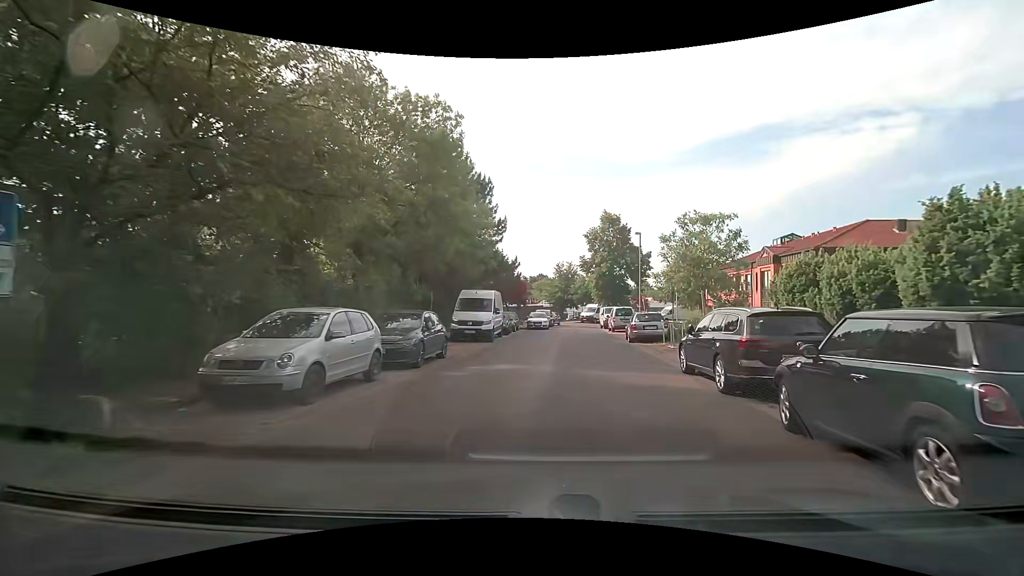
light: Day
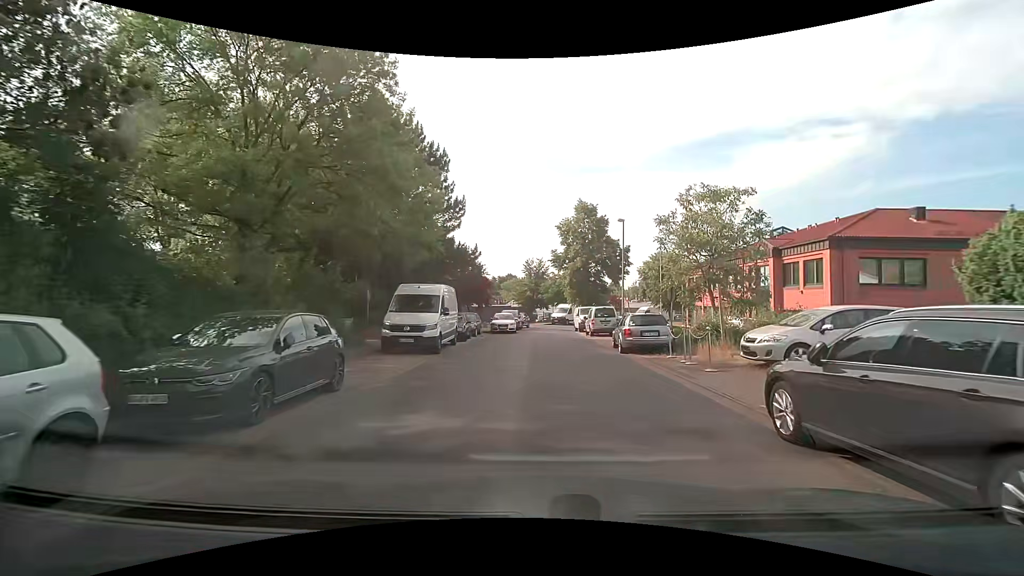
(+0.1, +6.1) m; +3°
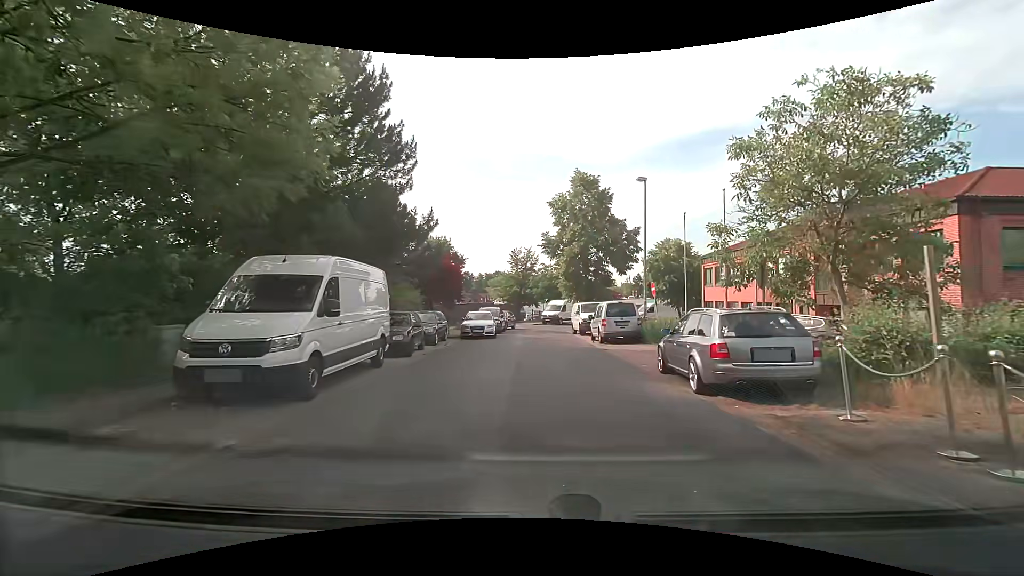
(+0.2, +9.4) m; +2°
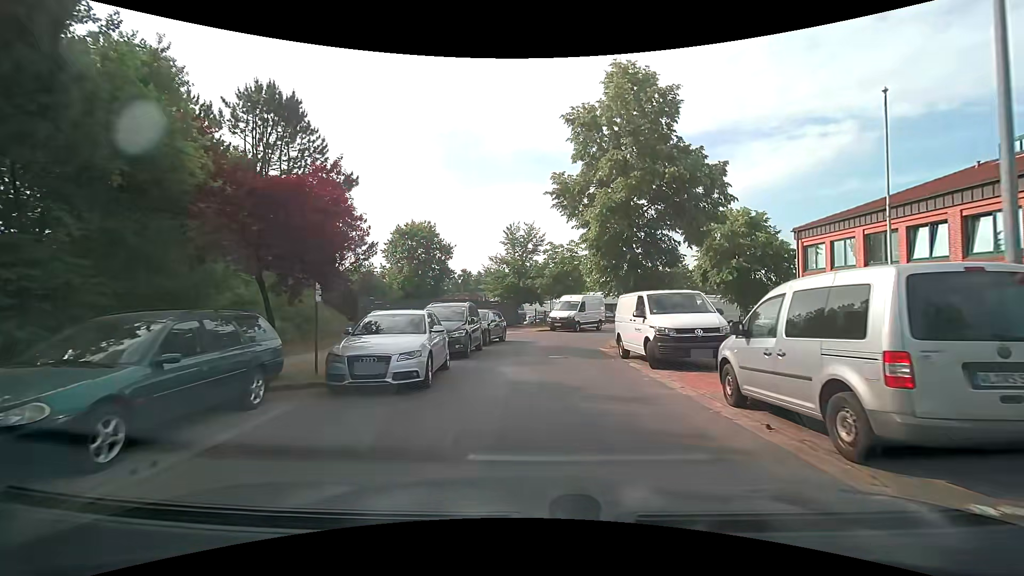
(0.0, +16.9) m; 0°
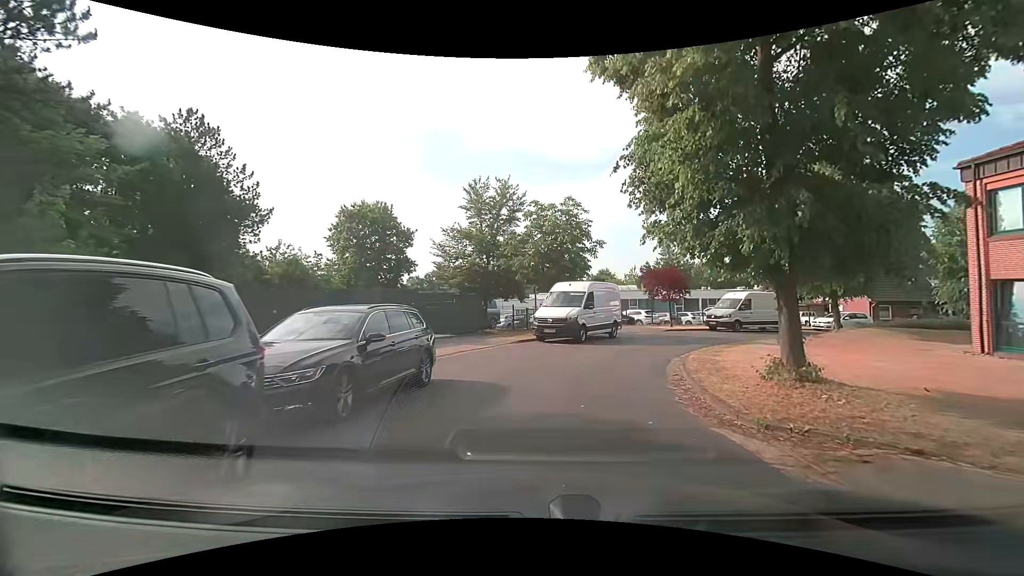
(+0.2, +13.9) m; +2°
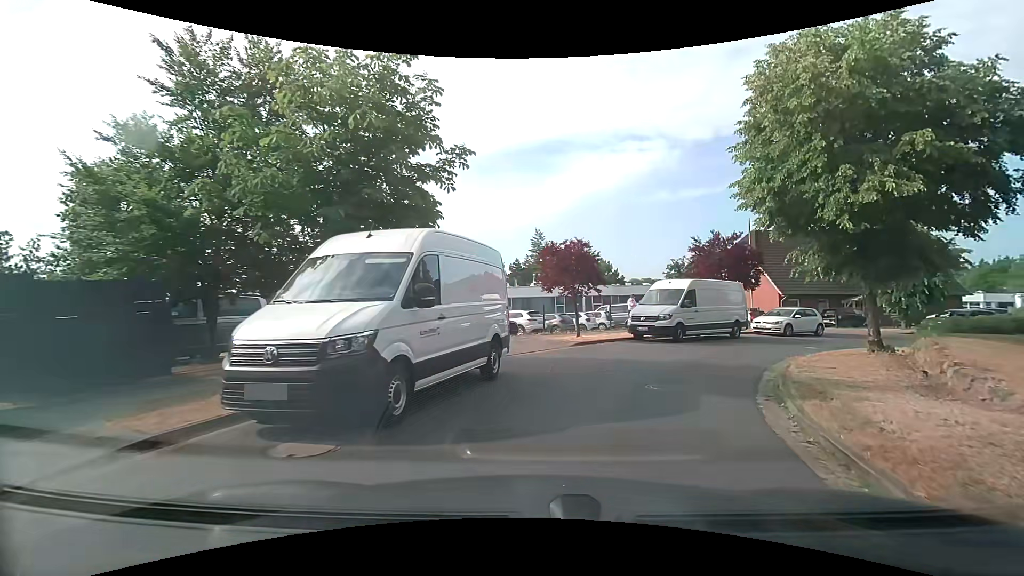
(+1.4, +14.0) m; +15°
(+2, +10) (+6, +19) (+14, +25) (+23, +29) (+33, +32) (+42, +35) (+52, +37) (+61, +40) (+71, +43) (+81, +45) m
